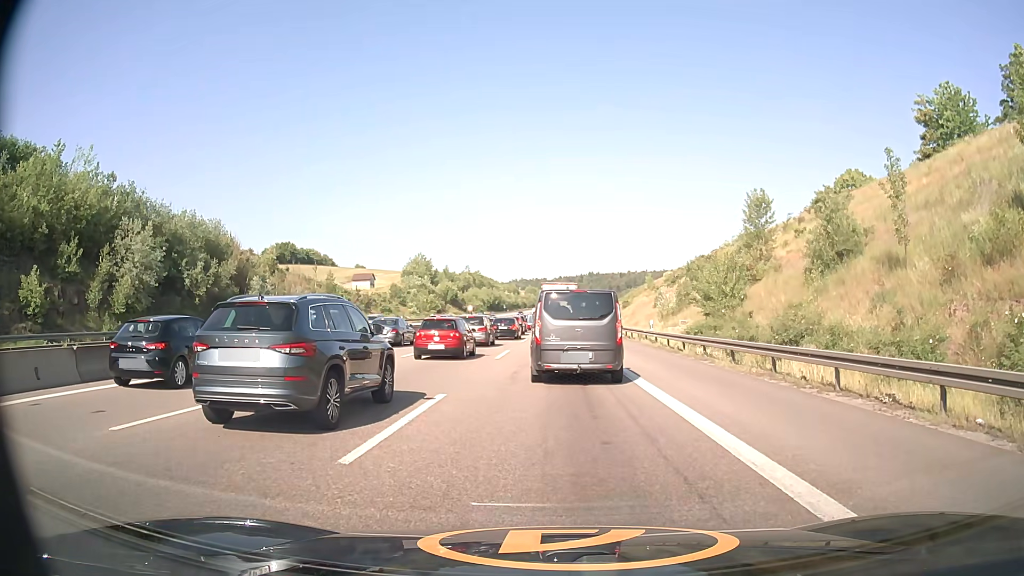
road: motorway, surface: asphalt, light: Day
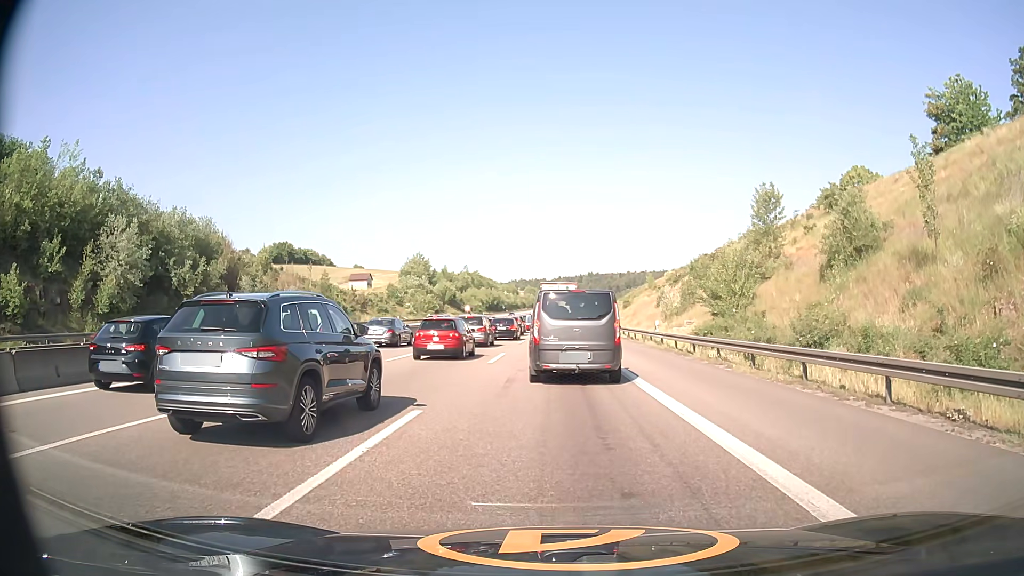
(0.0, +2.2) m; 0°
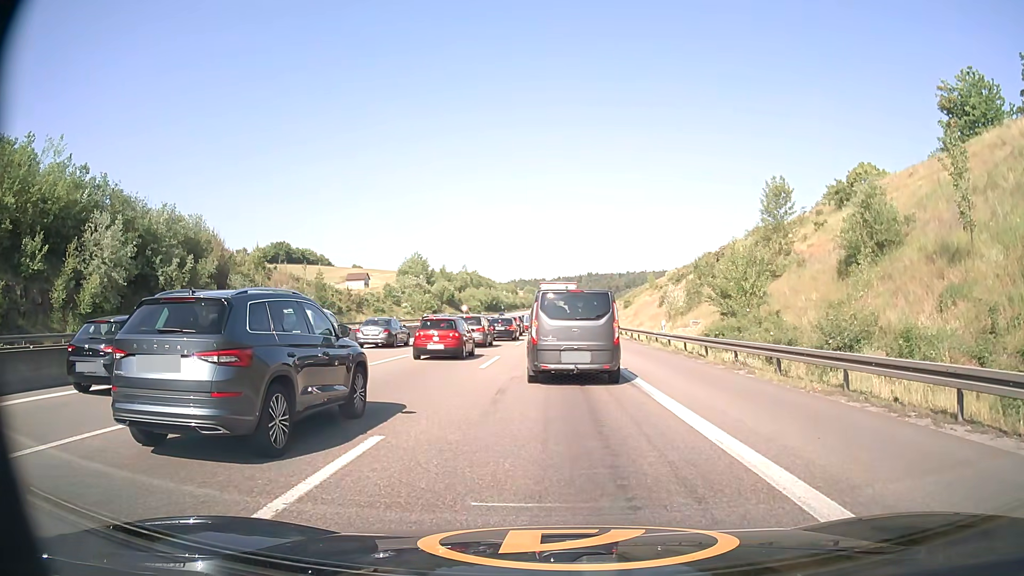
(0.0, +2.3) m; +1°
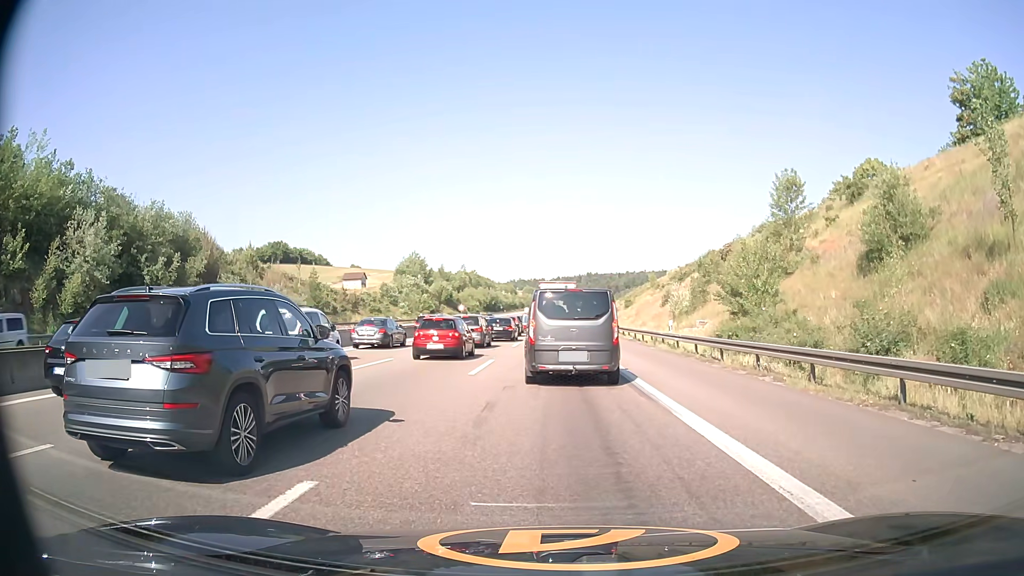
(0.0, +2.3) m; -1°
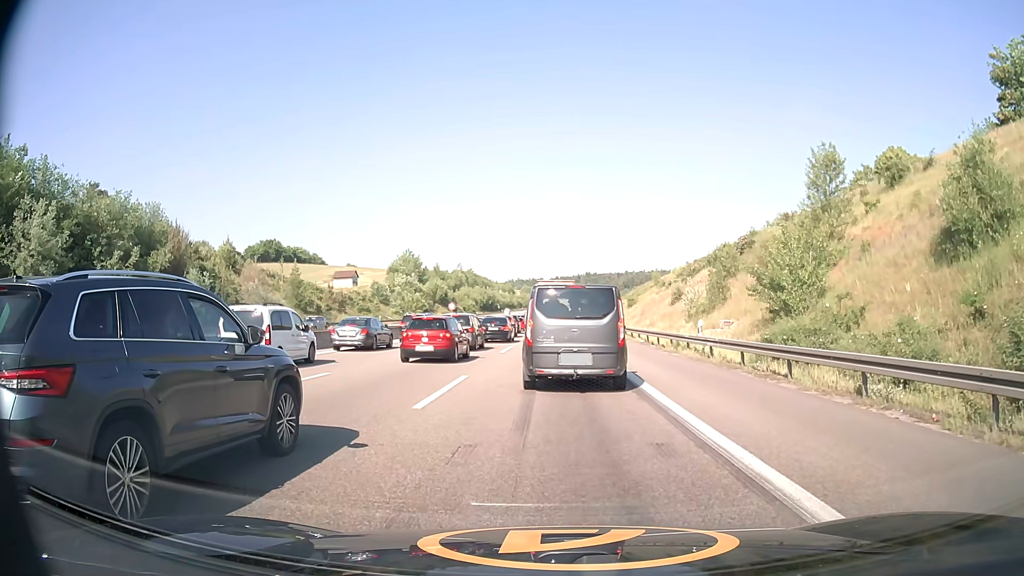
(+0.1, +6.6) m; 0°
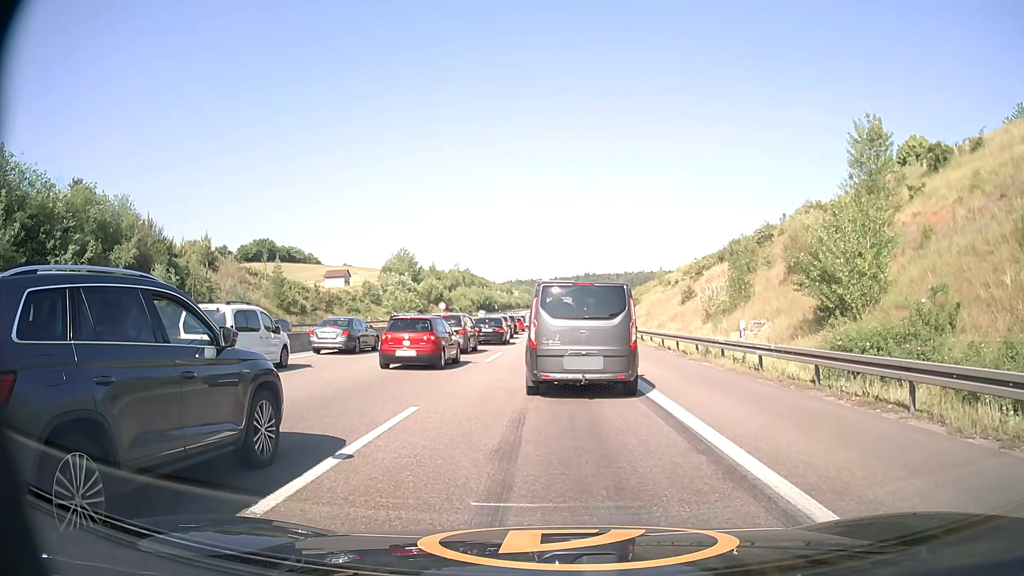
(+0.1, +5.8) m; 0°
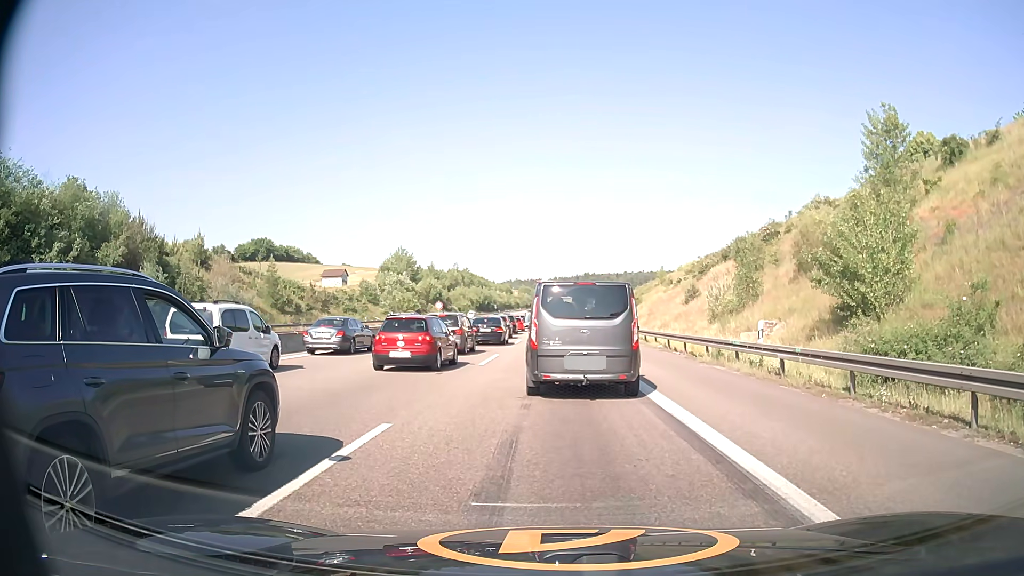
(0.0, +1.8) m; +1°
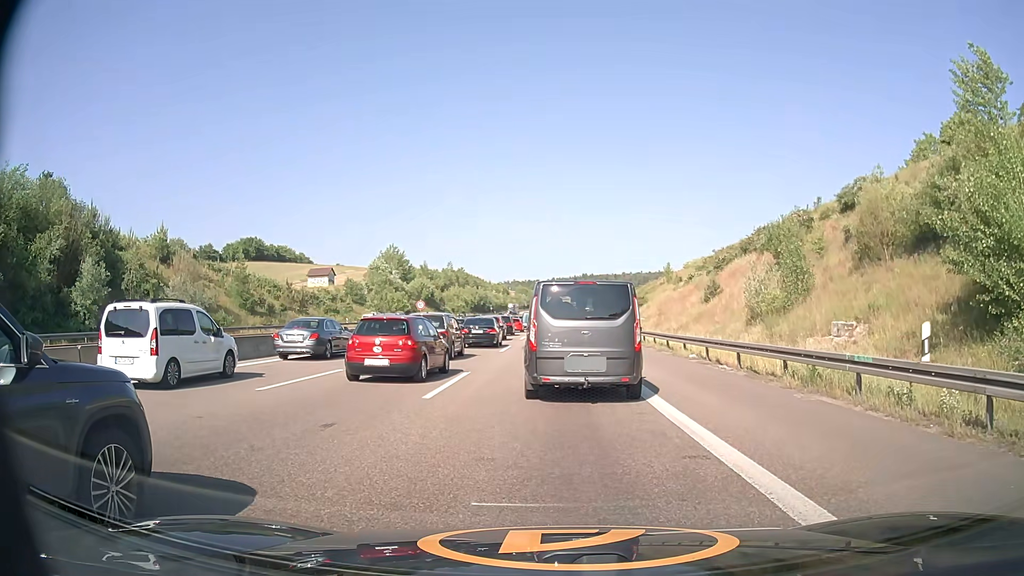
(-0.1, +8.4) m; -1°
(0, +10) (0, +20) (0, +30) (0, +40) (0, +50) (0, +60) (0, +70) (0, +80) (+1, +90) (+1, +100) m
